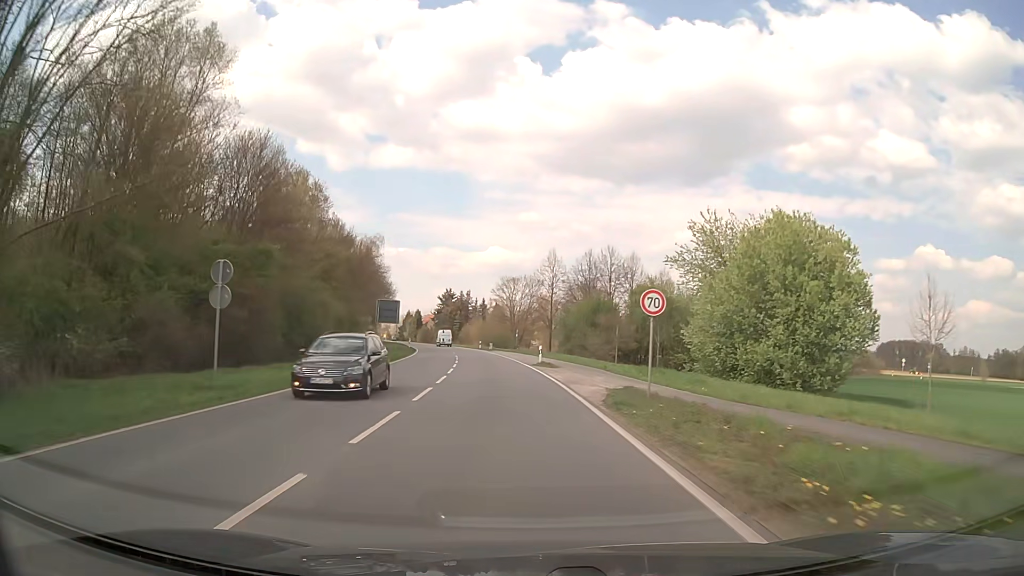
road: secondary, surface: asphalt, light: Day
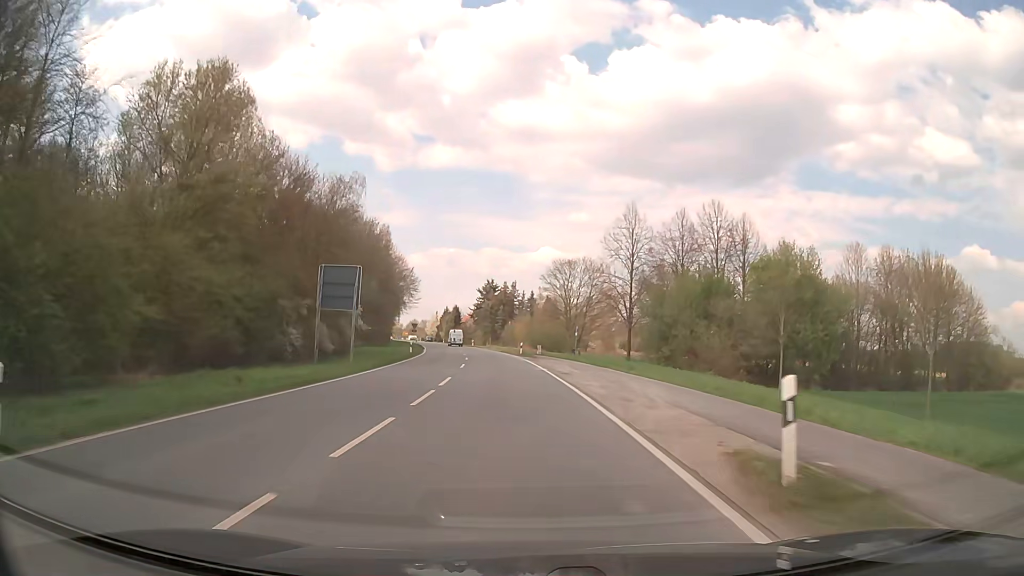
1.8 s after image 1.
(-1.2, +31.4) m; -4°
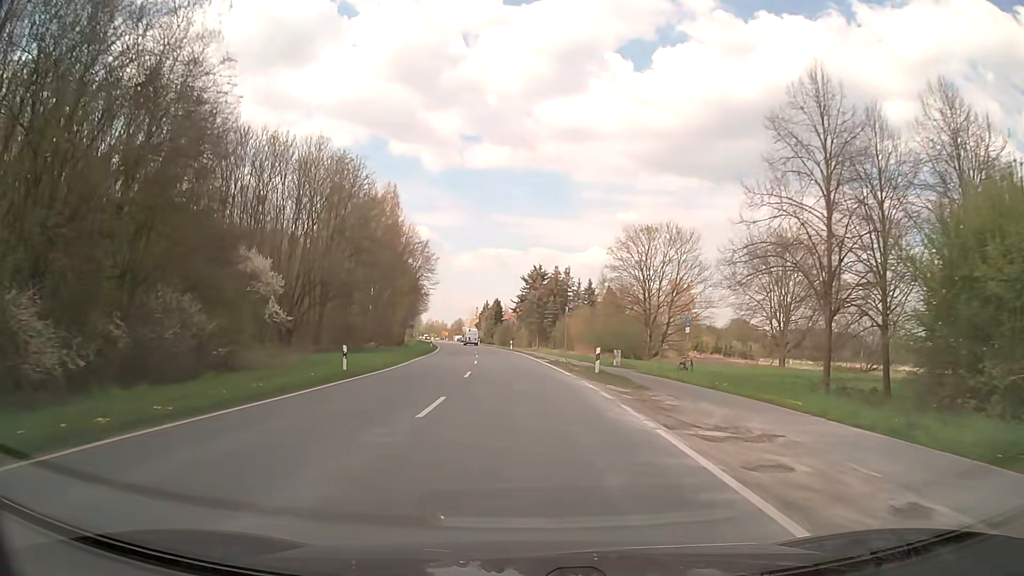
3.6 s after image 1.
(-1.1, +32.1) m; -4°
